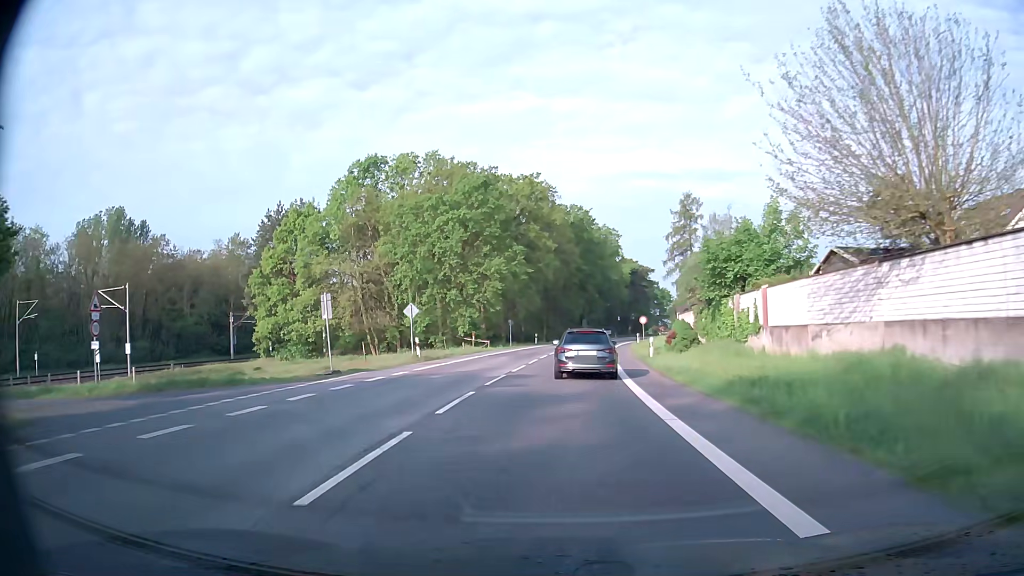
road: secondary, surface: asphalt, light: Day
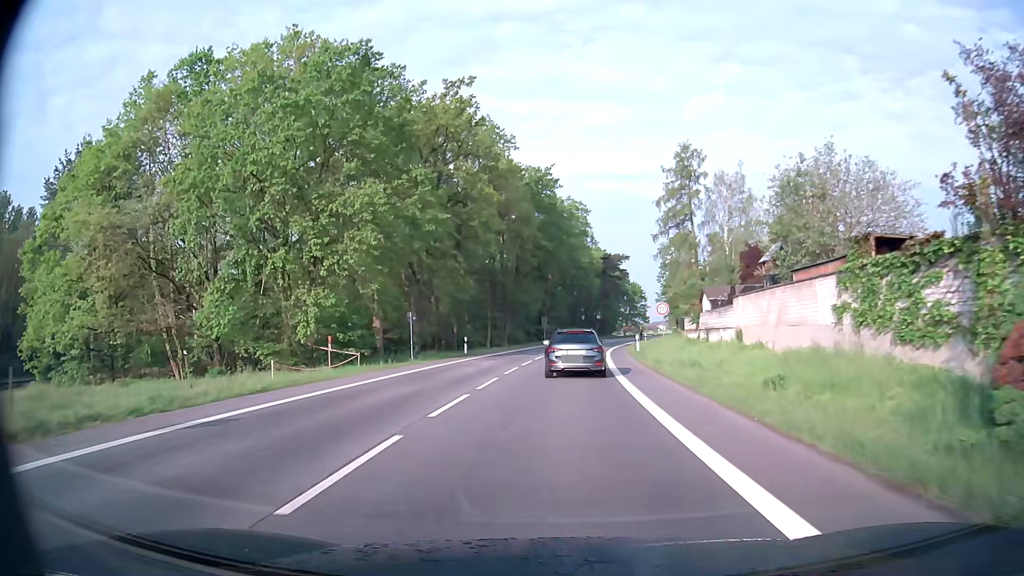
(+0.9, +30.6) m; +3°
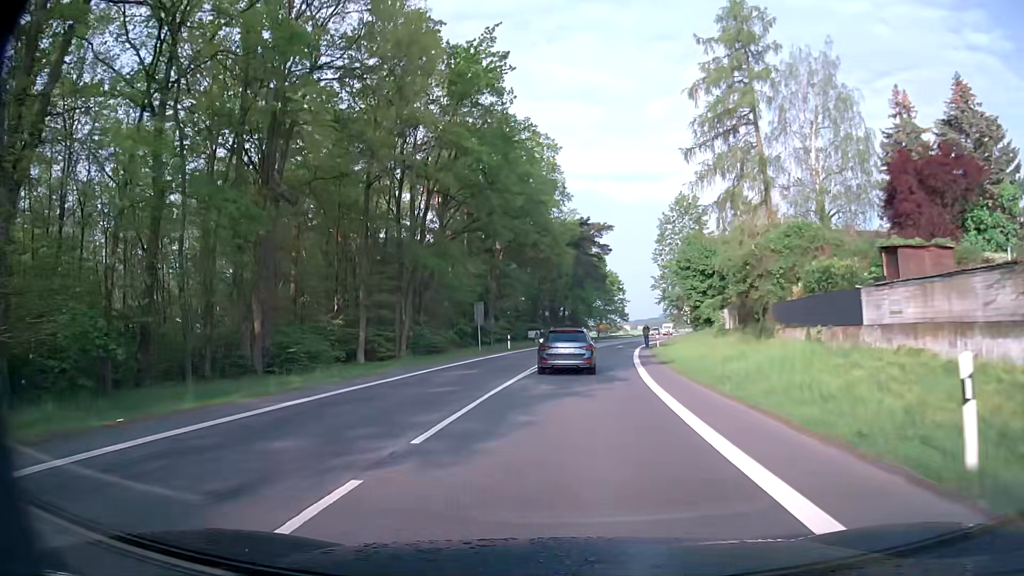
(+1.2, +38.7) m; +4°
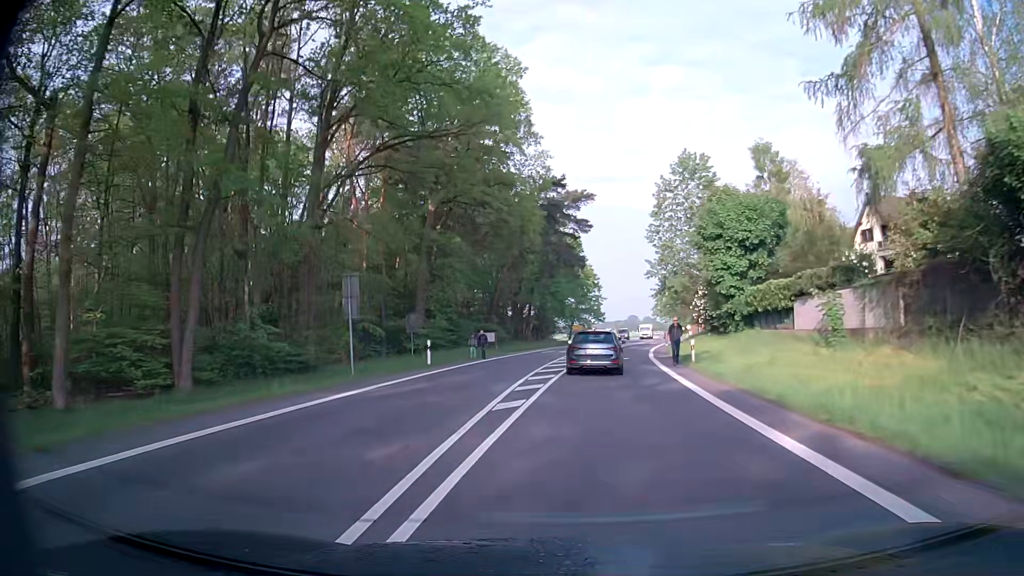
(+0.3, +23.4) m; +2°
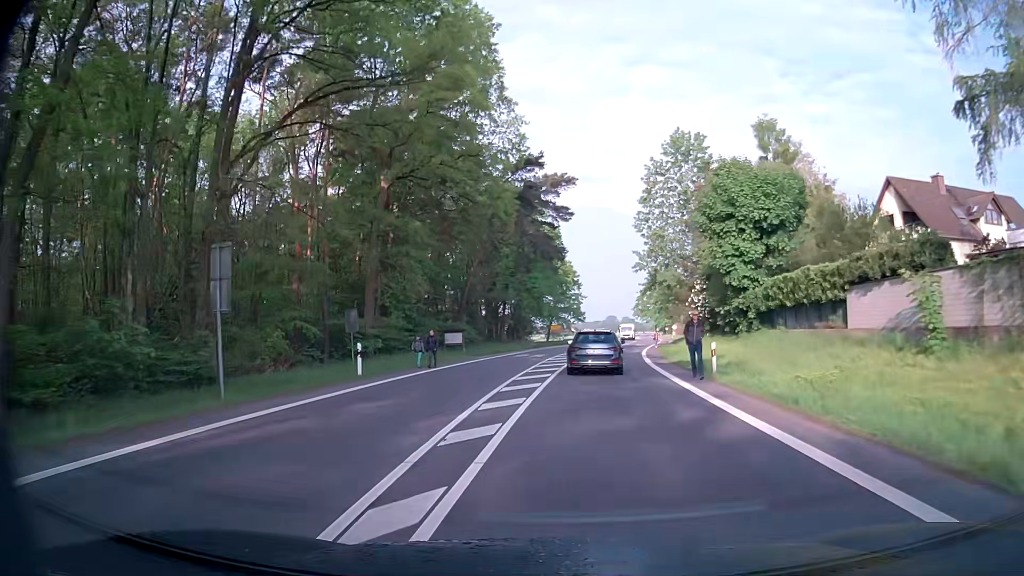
(+0.1, +7.8) m; +2°
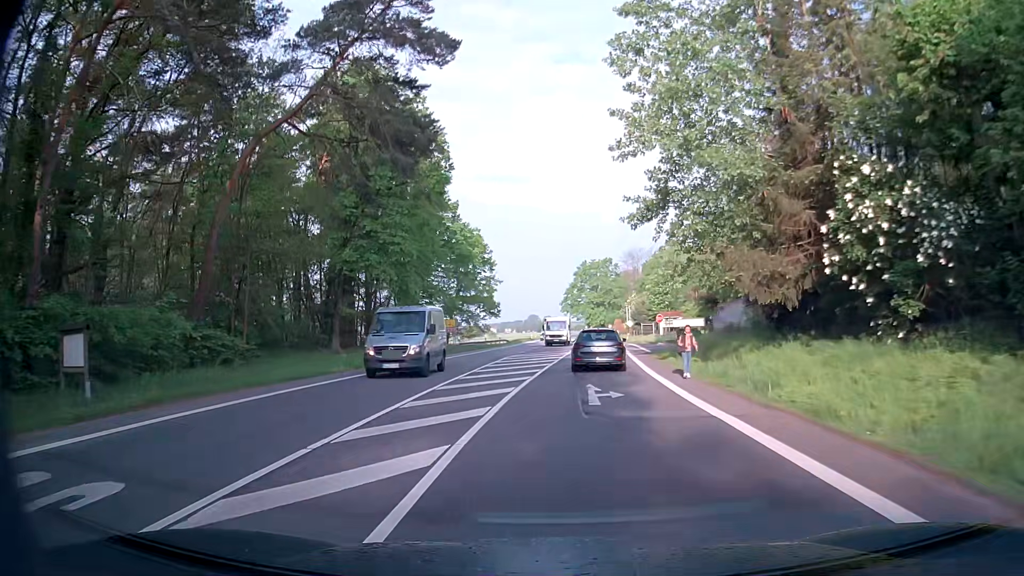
(+2.5, +39.4) m; +6°
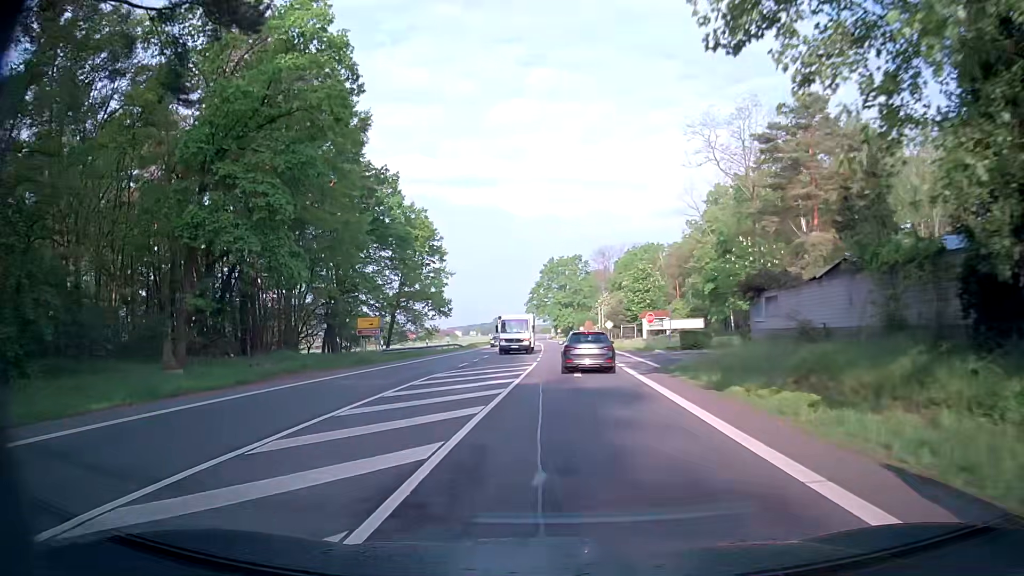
(+0.3, +16.0) m; +4°
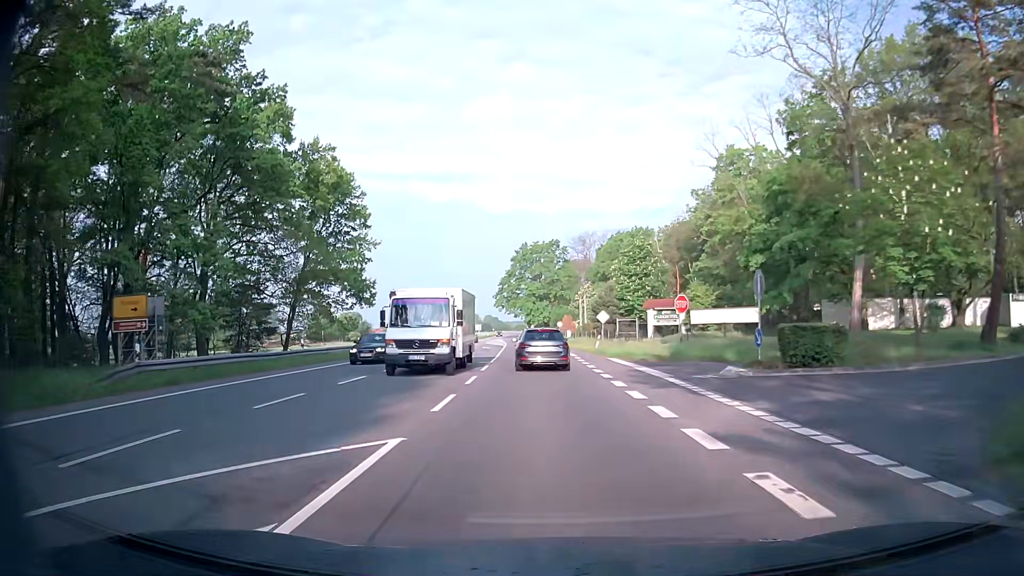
(+0.5, +24.2) m; +1°
(0, +10) (0, +20) (-1, +30) (-1, +40) (-2, +50) (-3, +60) (-3, +70) (-4, +80) (-5, +90) (-6, +100) m
